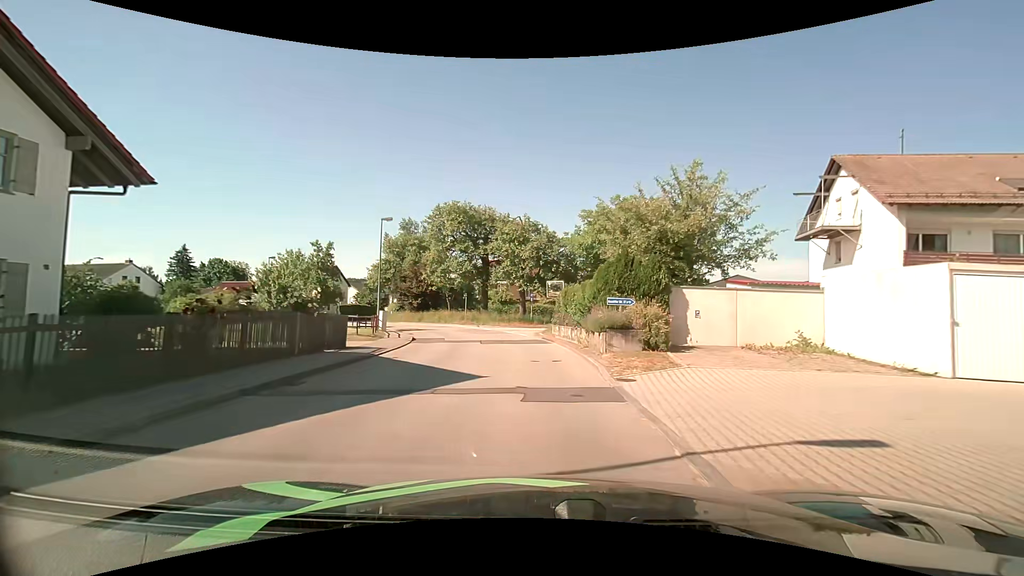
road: unclassified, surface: asphalt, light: Day
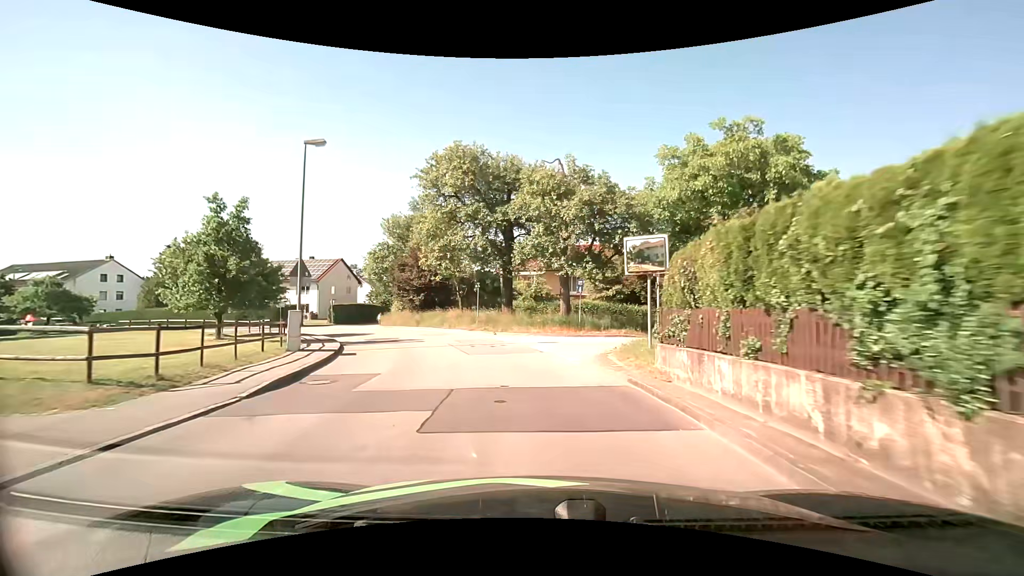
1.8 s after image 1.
(-0.6, +16.7) m; -5°
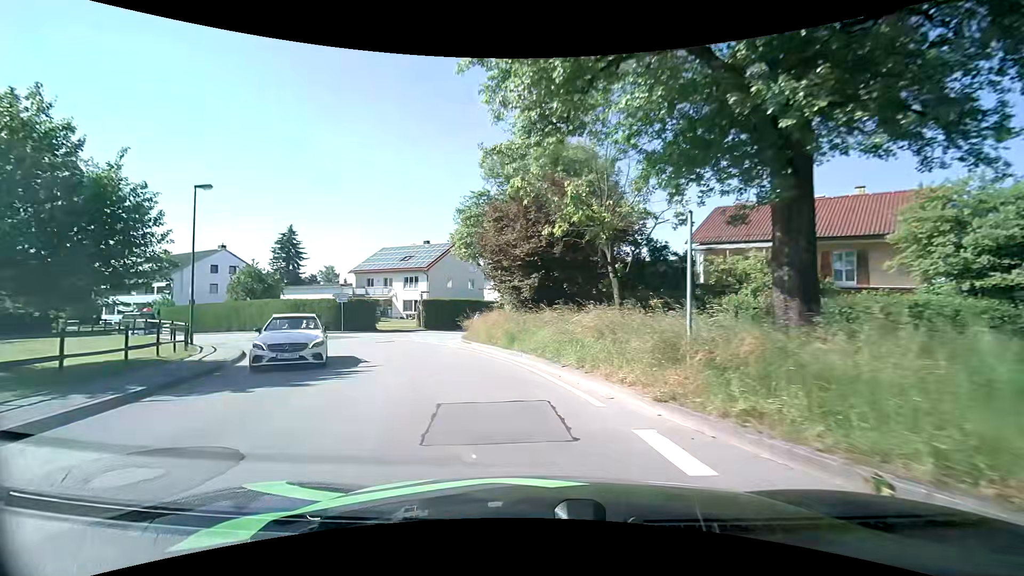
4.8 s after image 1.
(-2.8, +23.6) m; -17°
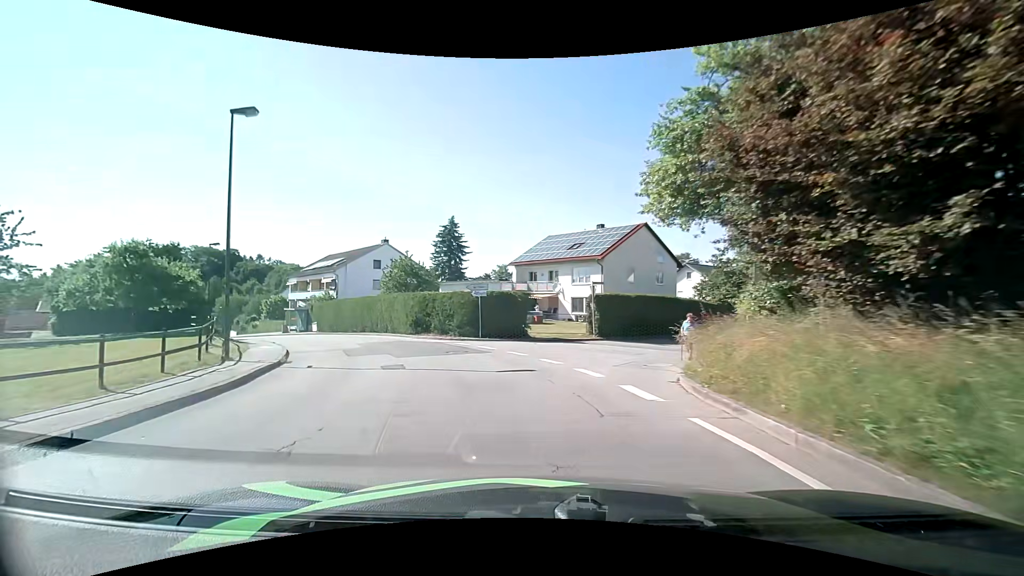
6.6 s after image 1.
(-2.3, +12.8) m; -20°
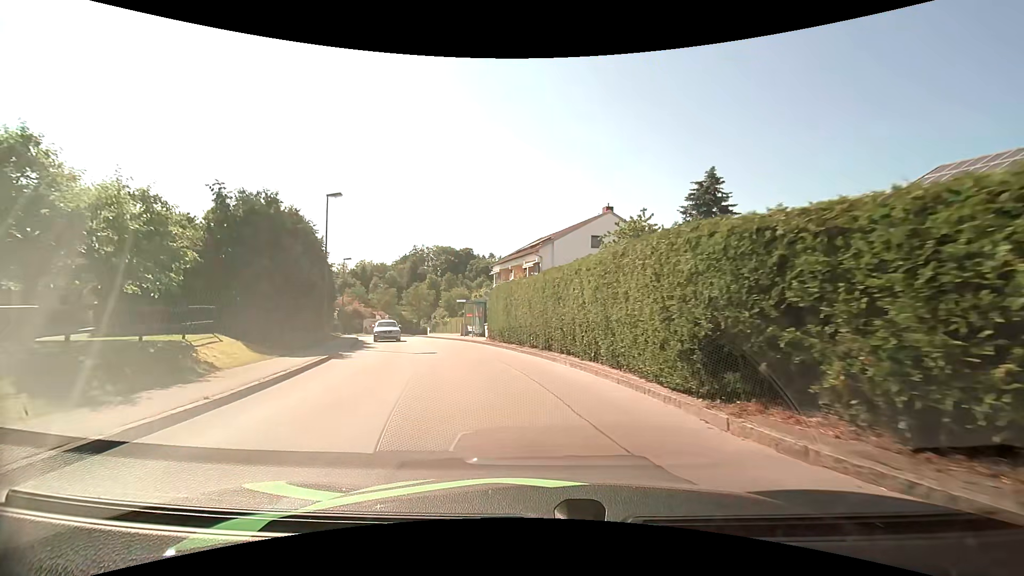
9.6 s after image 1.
(-5.6, +21.7) m; -26°
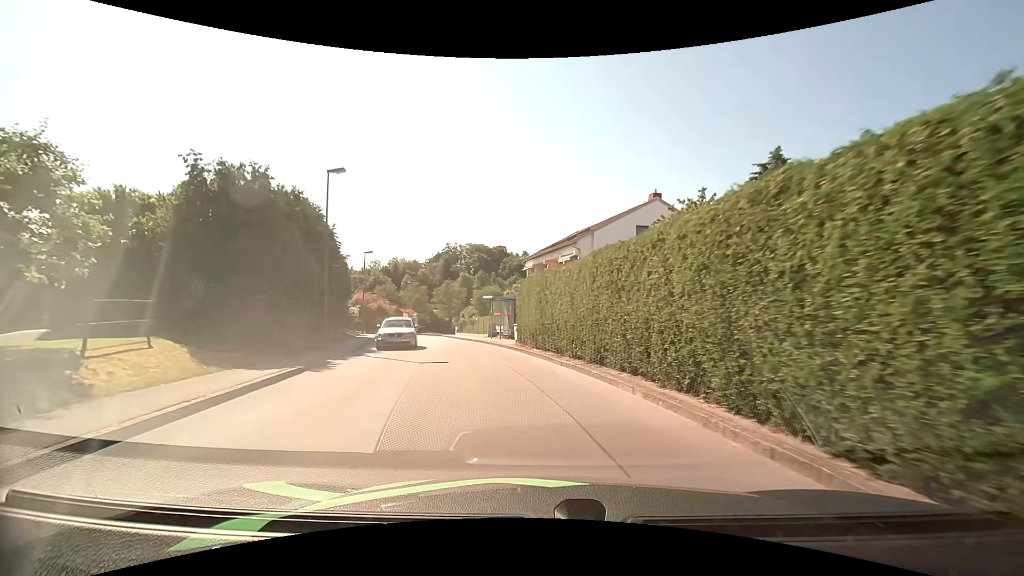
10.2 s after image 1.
(-0.2, +4.7) m; -4°
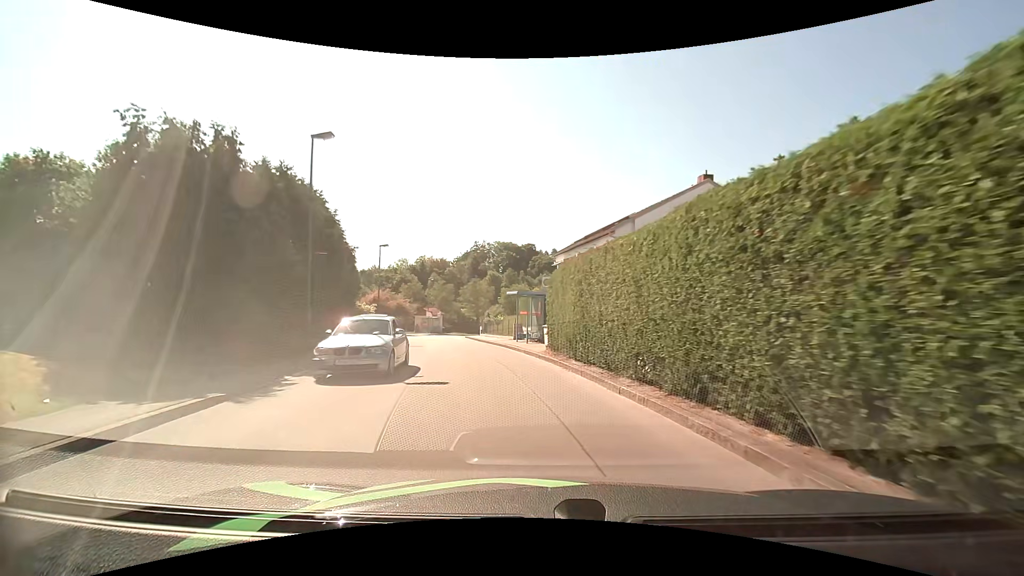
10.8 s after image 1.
(-0.1, +4.7) m; -3°
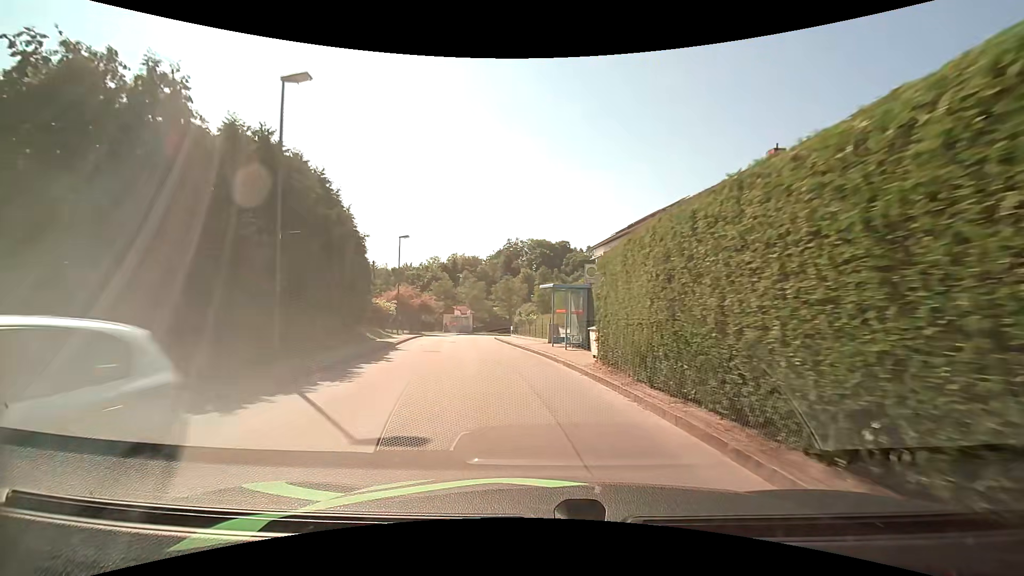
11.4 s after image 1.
(-0.2, +4.8) m; -4°
(-1, +10) (-2, +20) (-4, +30) (-5, +40) (-6, +50) (-6, +60) (-5, +69) (-3, +79) (0, +89) (+4, +98) m
